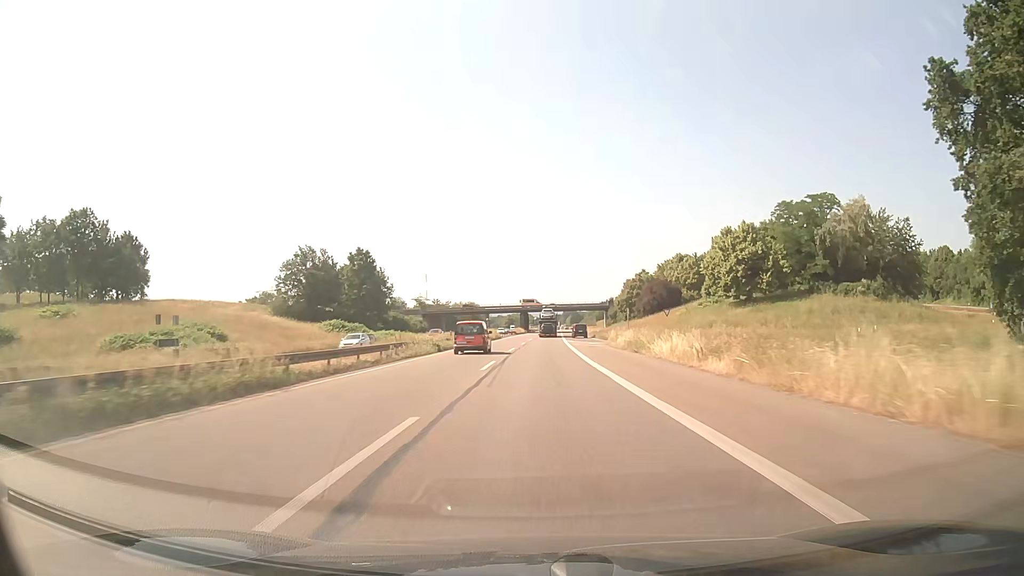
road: trunk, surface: asphalt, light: Day
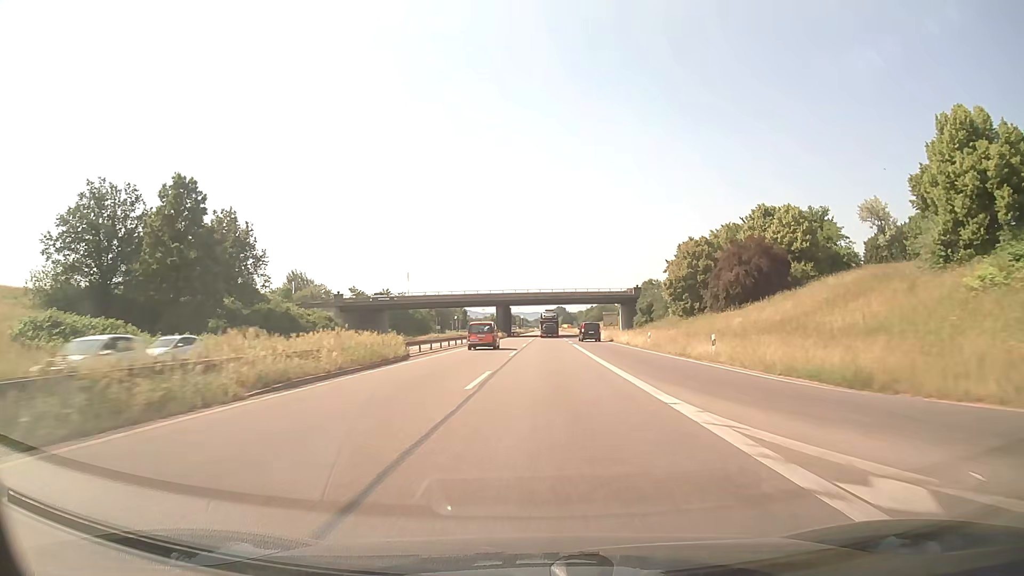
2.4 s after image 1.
(+0.8, +62.8) m; +1°
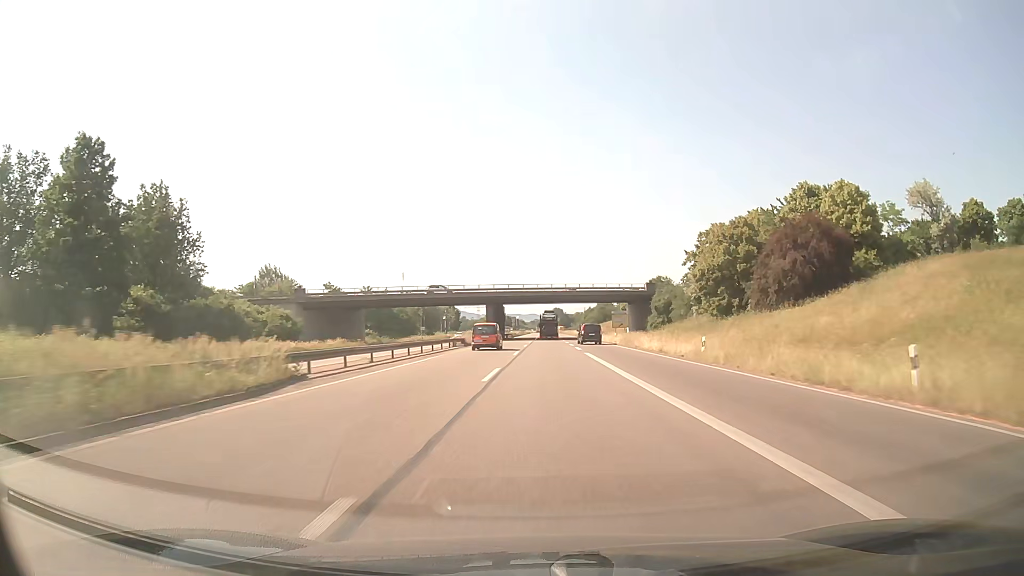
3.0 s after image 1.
(0.0, +15.8) m; 0°
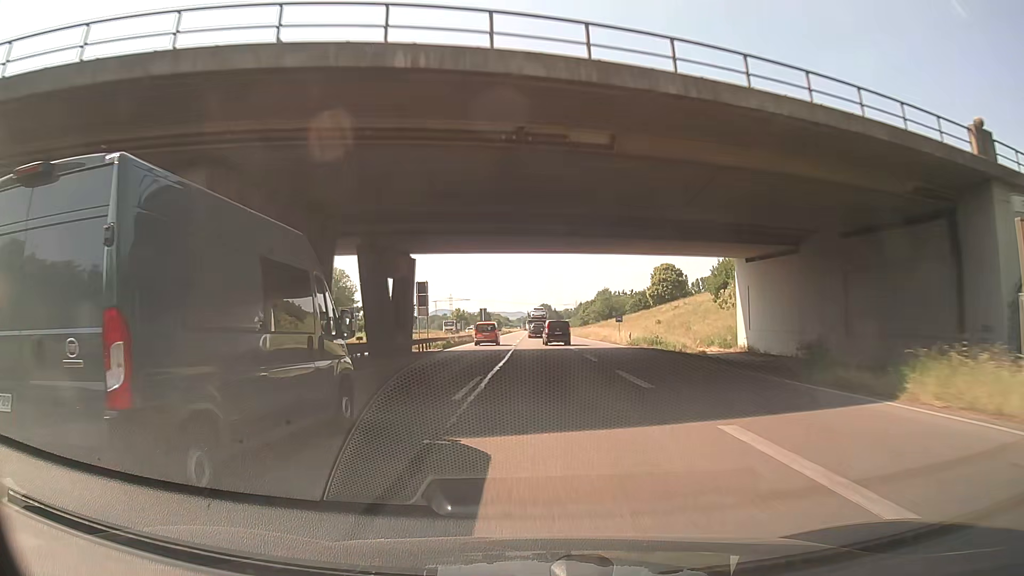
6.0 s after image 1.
(+1.0, +78.5) m; +1°
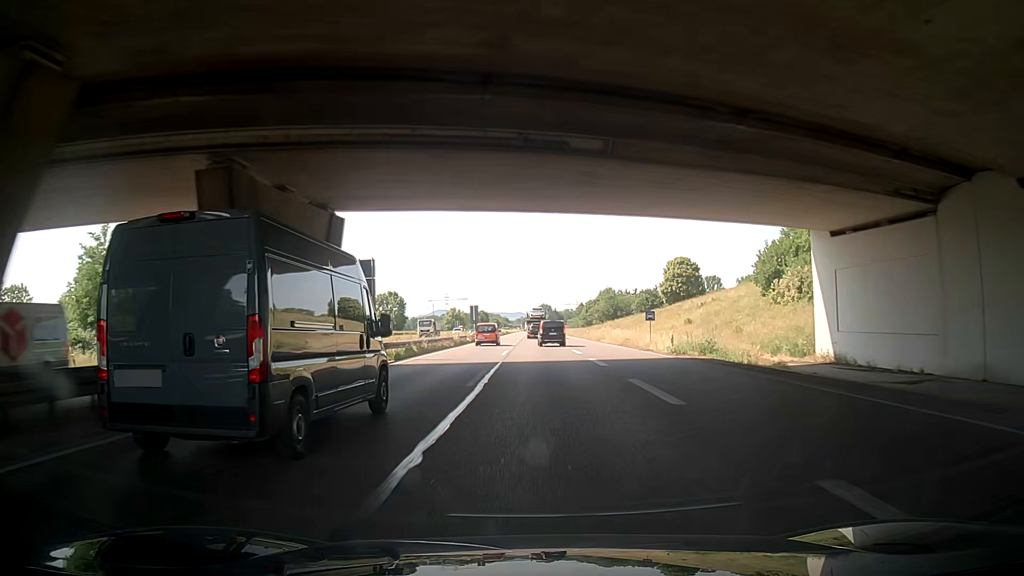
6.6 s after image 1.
(+0.1, +15.4) m; 0°
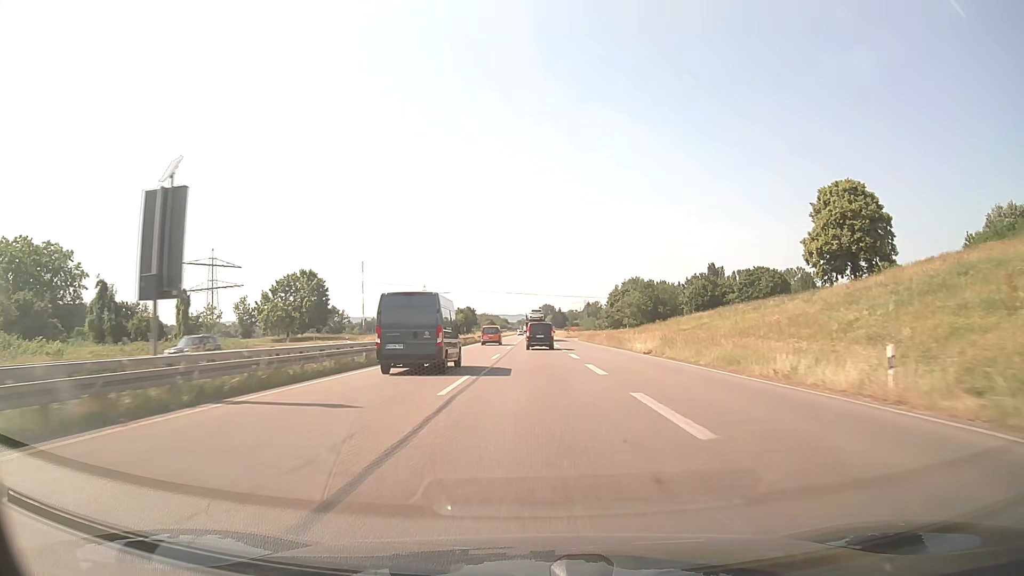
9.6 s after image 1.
(-0.9, +75.4) m; 0°
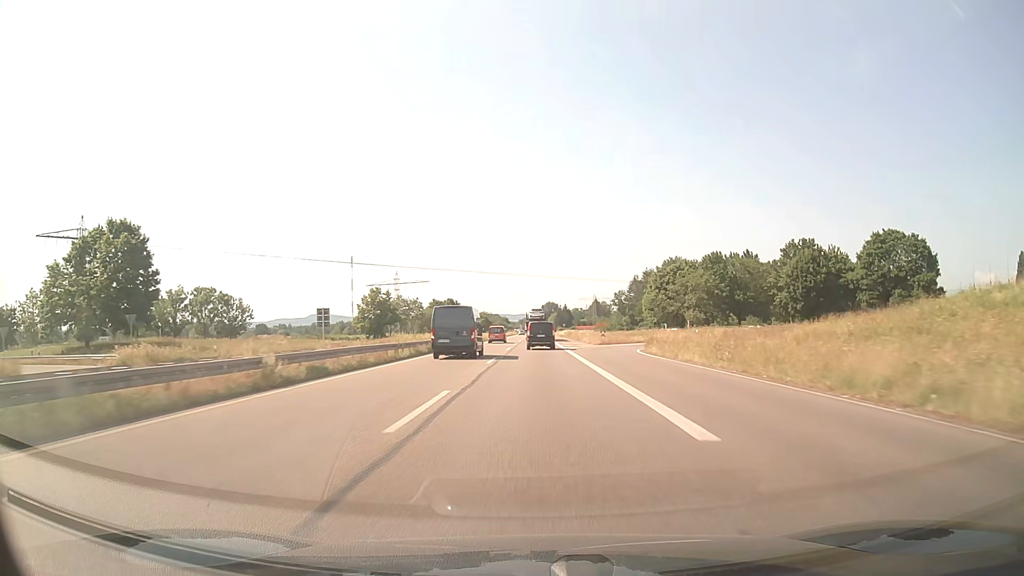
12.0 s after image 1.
(-0.1, +60.3) m; 0°
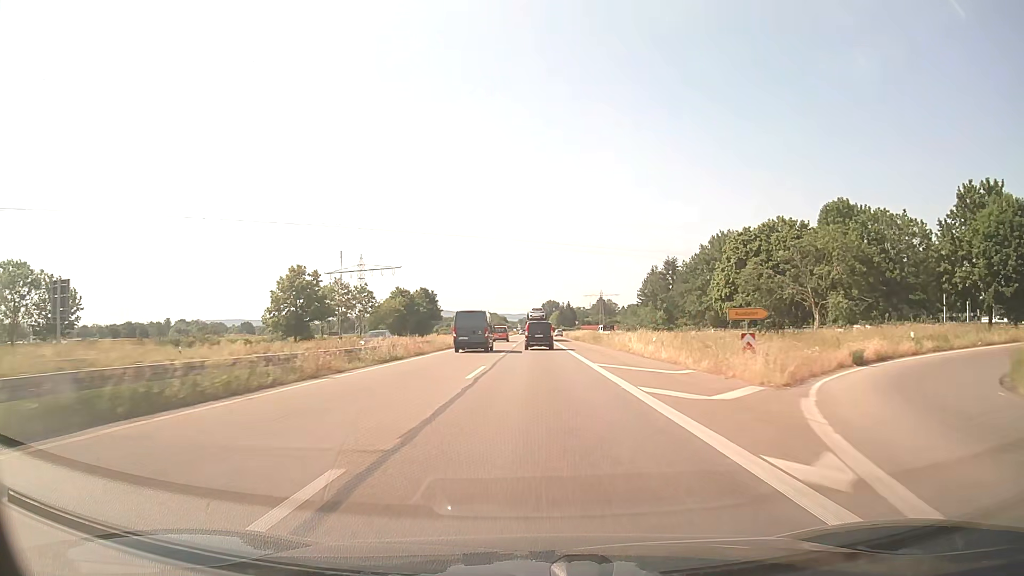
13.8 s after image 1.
(-0.1, +45.4) m; 0°
(0, +10) (0, +20) (0, +30) (0, +40) (0, +50) (0, +60) (0, +70) (0, +80) (0, +90) (0, +100) m
